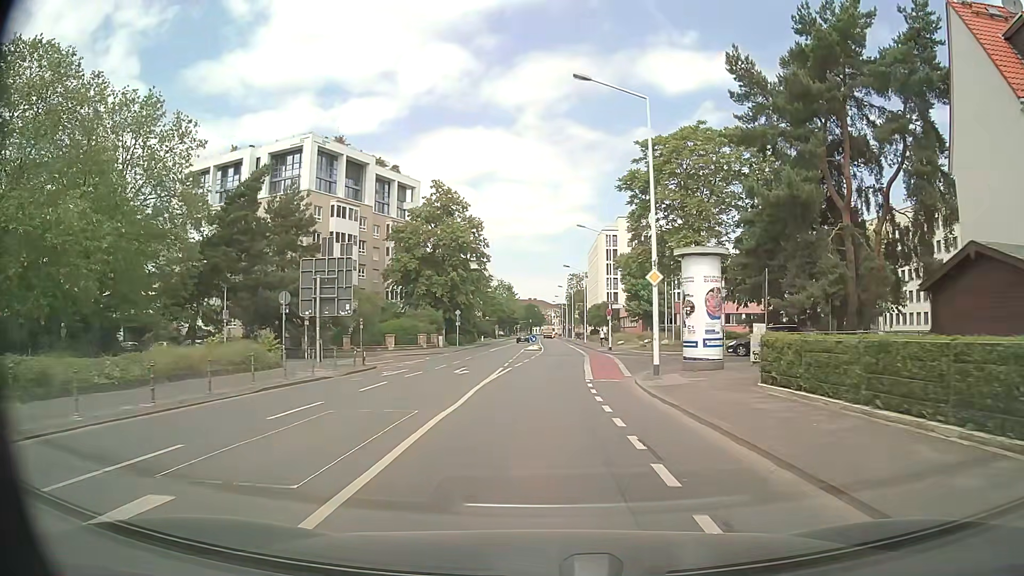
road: secondary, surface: asphalt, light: Day
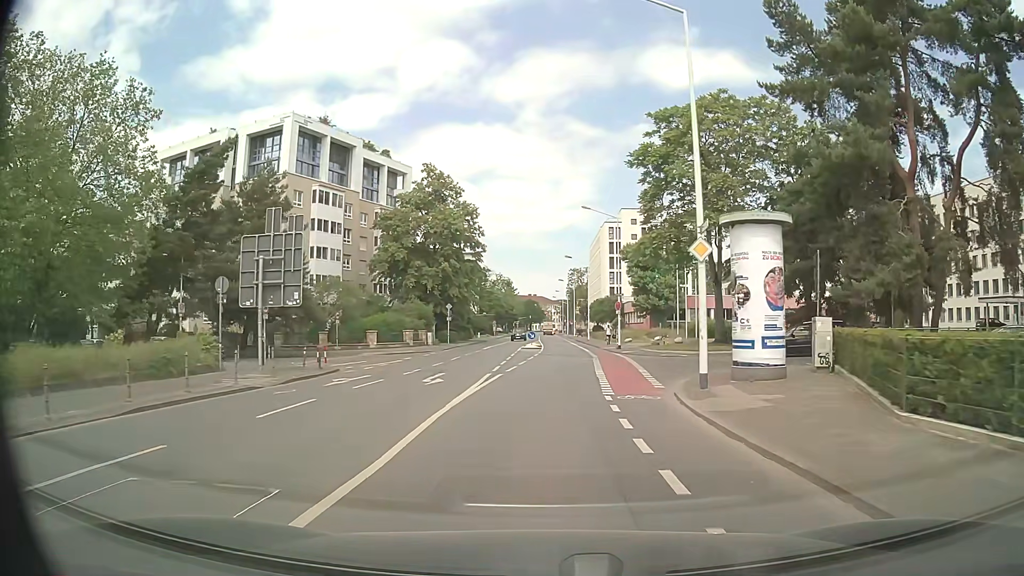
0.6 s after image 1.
(0.0, +6.4) m; 0°
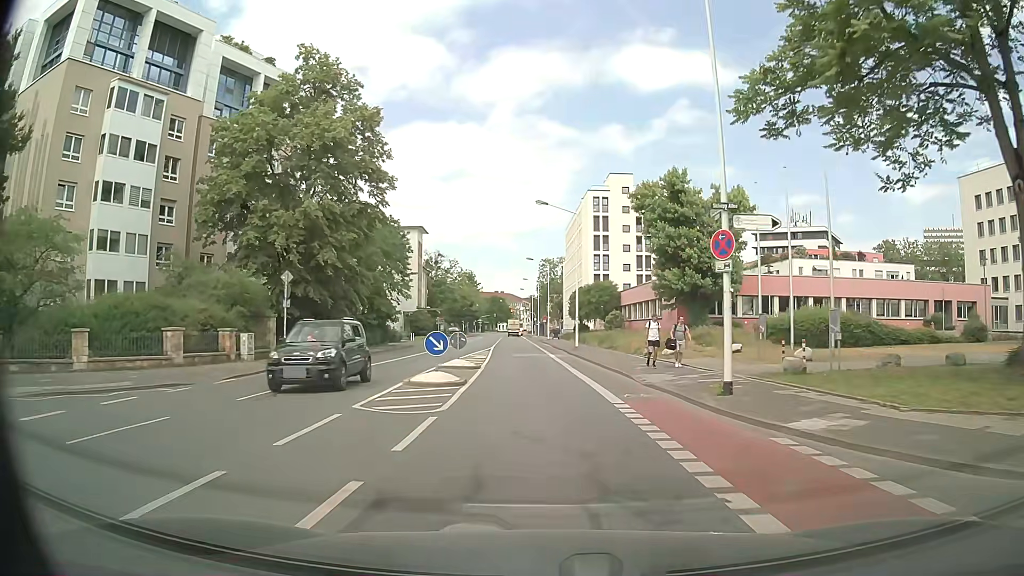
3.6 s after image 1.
(+0.9, +33.3) m; +3°
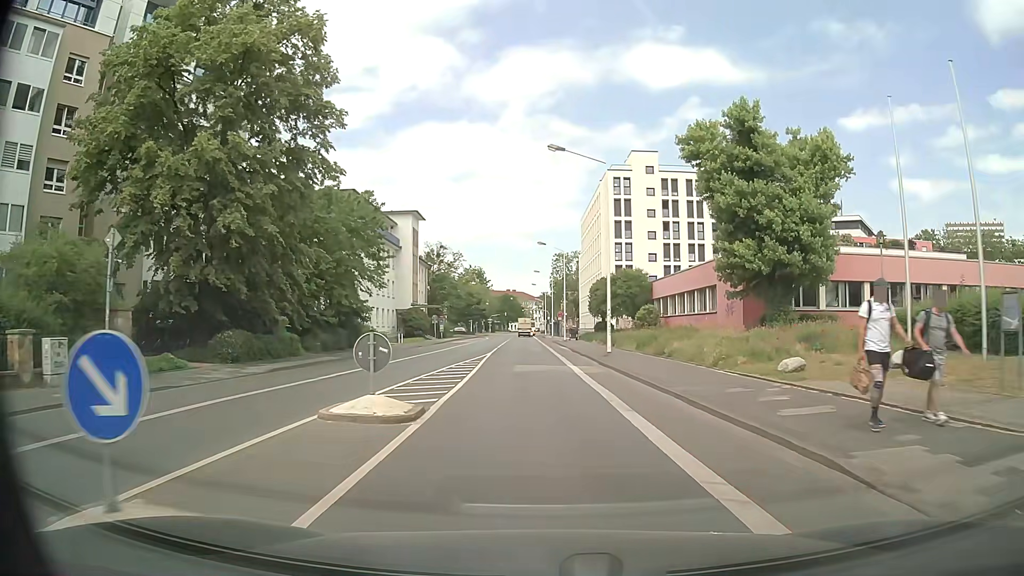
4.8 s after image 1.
(-0.2, +13.5) m; -2°
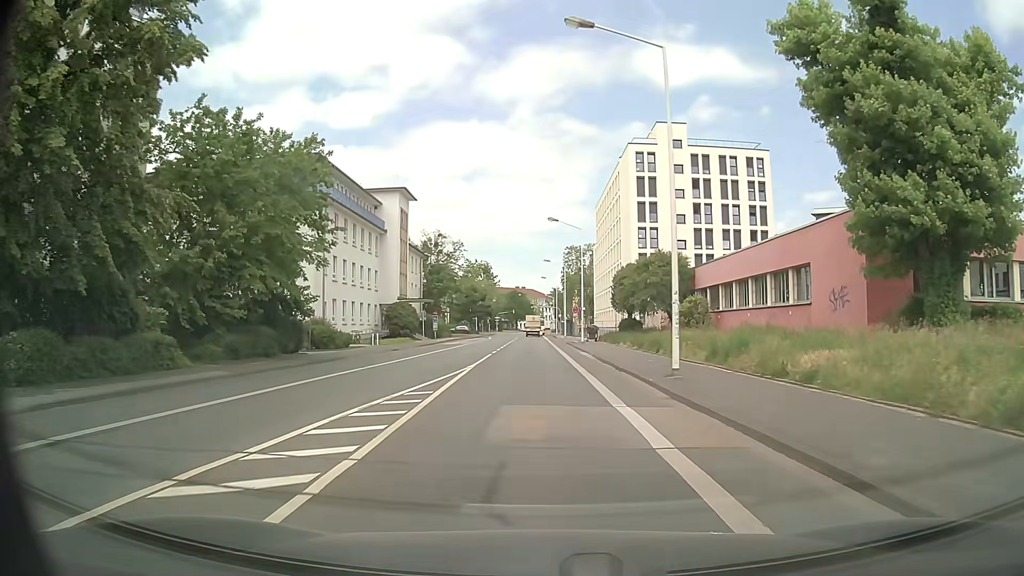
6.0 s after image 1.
(+0.1, +13.5) m; 0°
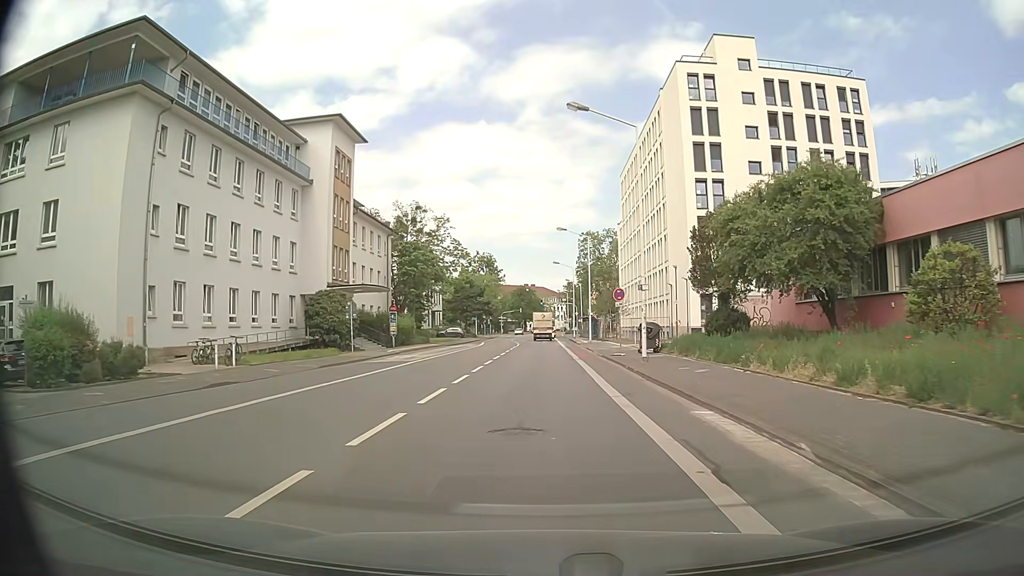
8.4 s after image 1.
(-0.3, +26.8) m; -1°
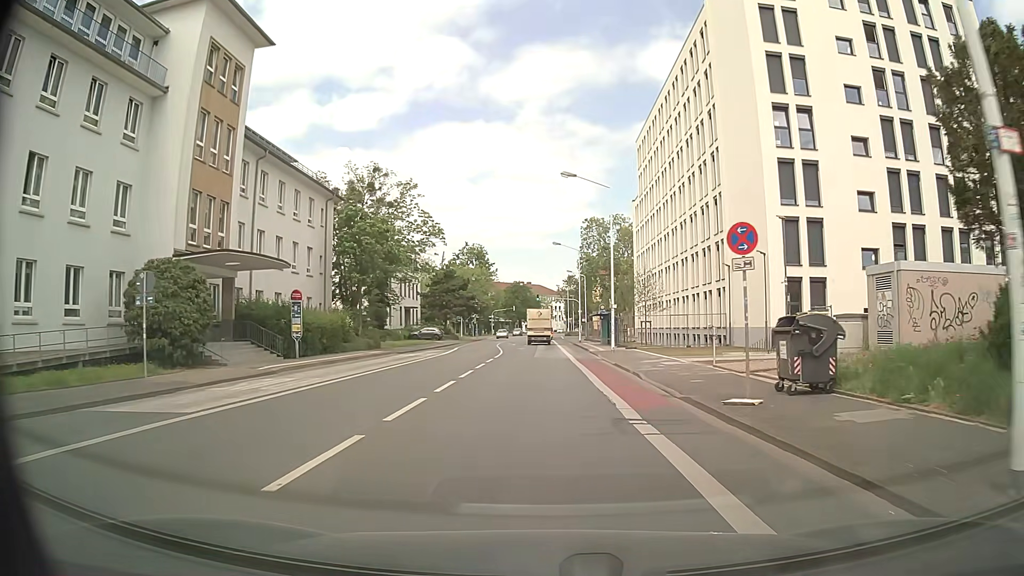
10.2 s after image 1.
(+0.1, +20.0) m; 0°
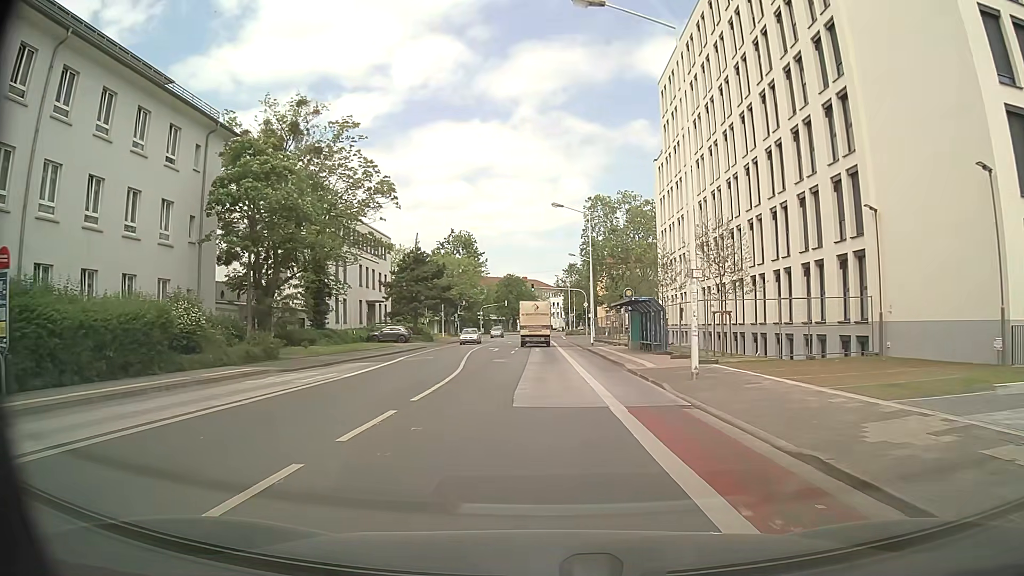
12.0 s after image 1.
(+0.2, +19.5) m; +1°
(0, +10) (0, +20) (0, +30) (0, +40) (0, +50) (0, +60) (0, +70) (+1, +80) (+9, +85) (+19, +82) m
